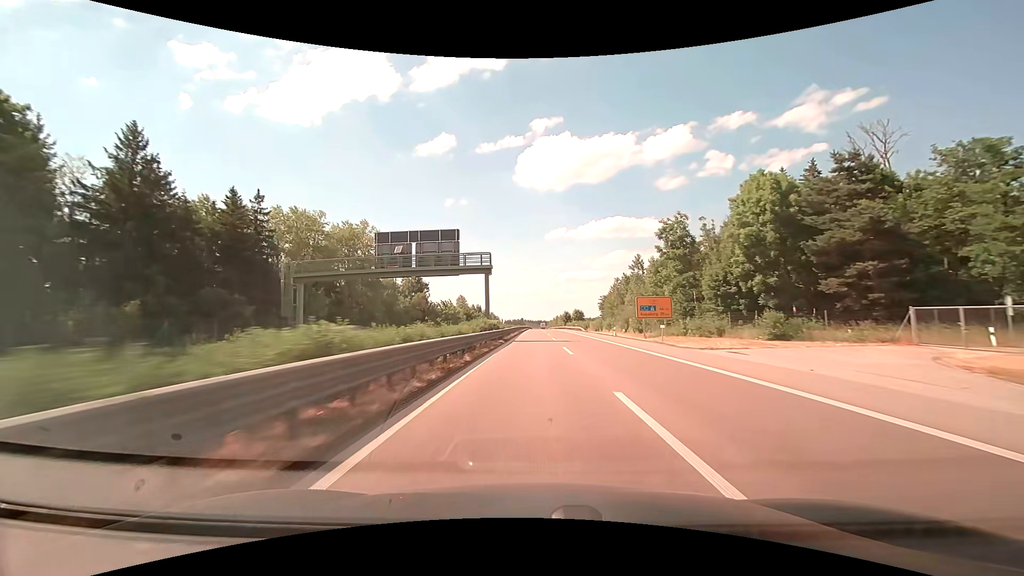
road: trunk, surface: asphalt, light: Day
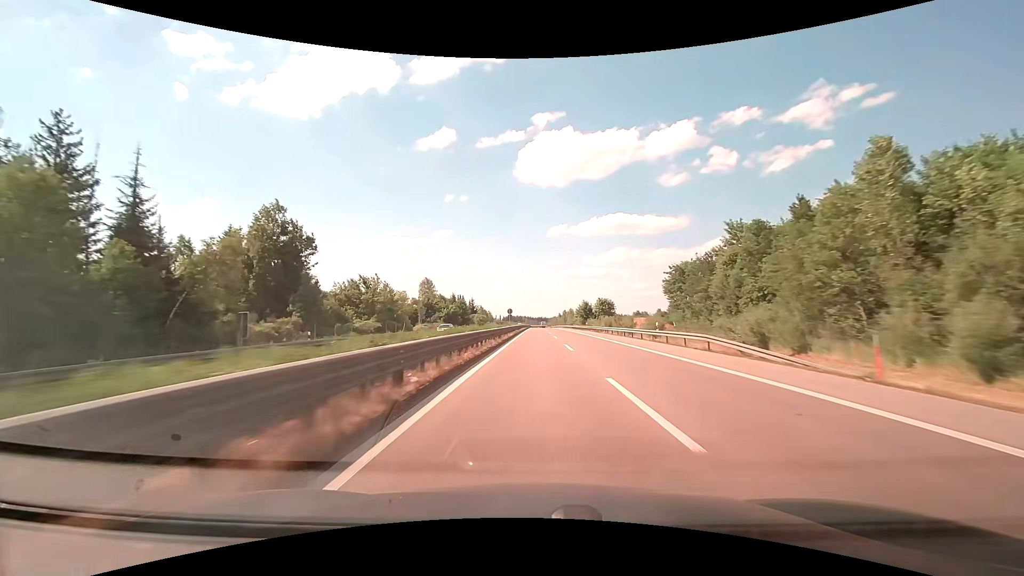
(-0.3, +70.0) m; 0°
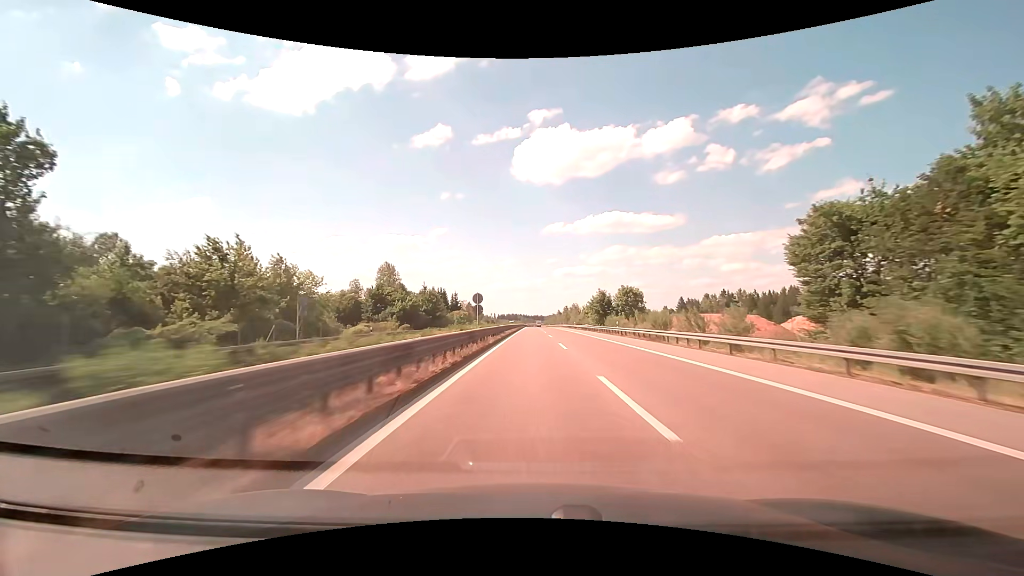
(+0.1, +35.7) m; 0°
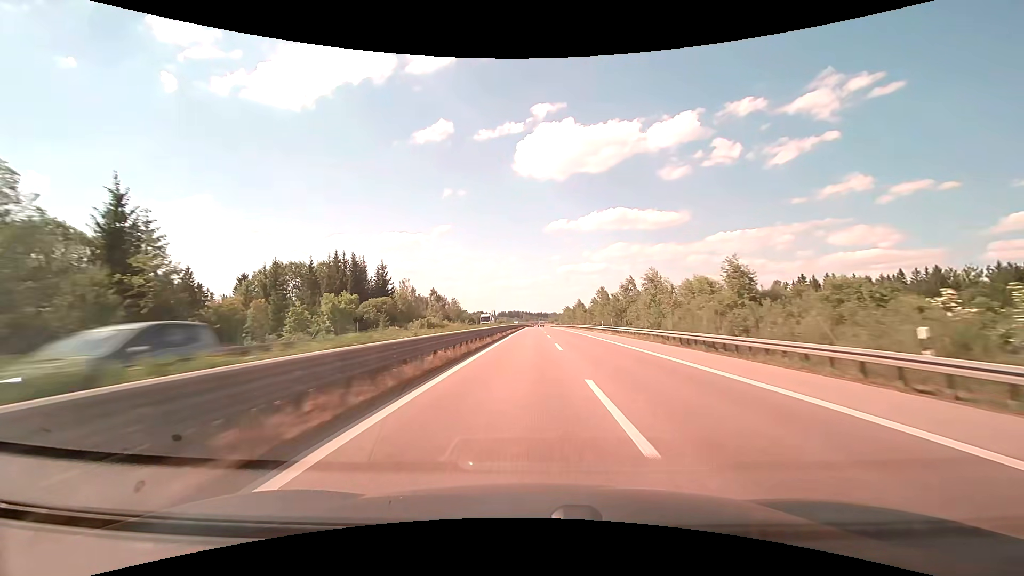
(0.0, +90.2) m; 0°
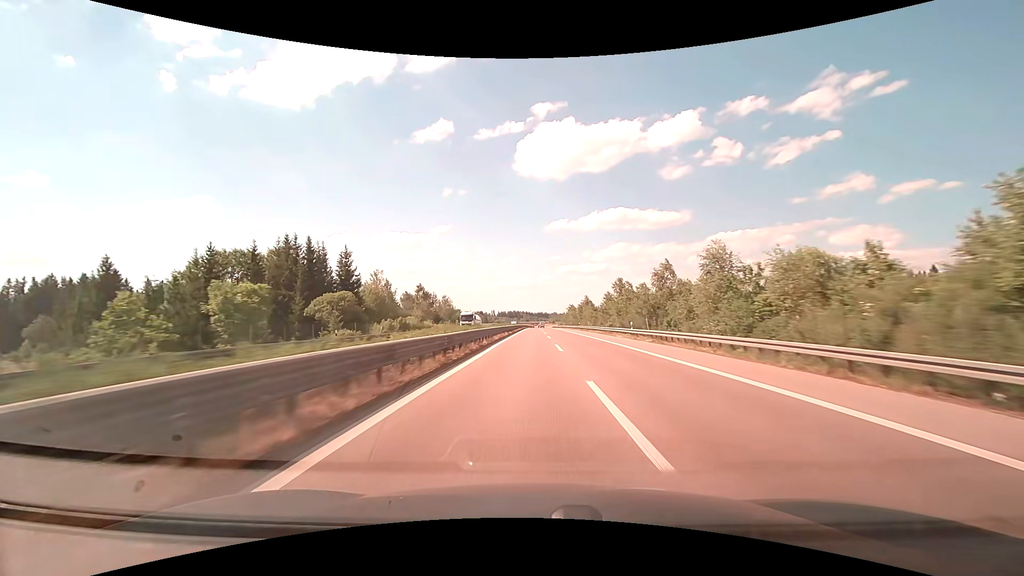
(0.0, +18.2) m; 0°
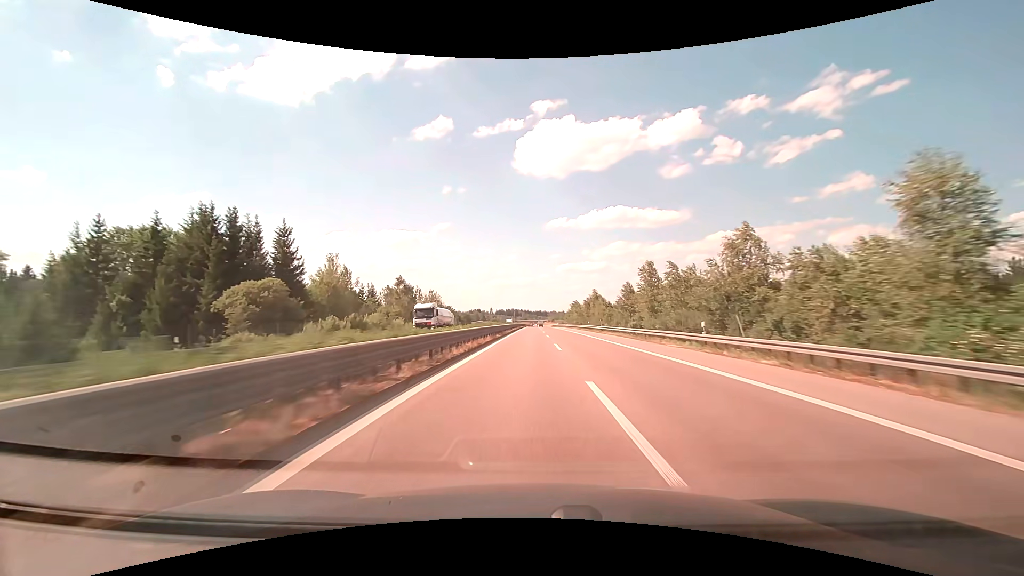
(0.0, +18.3) m; 0°
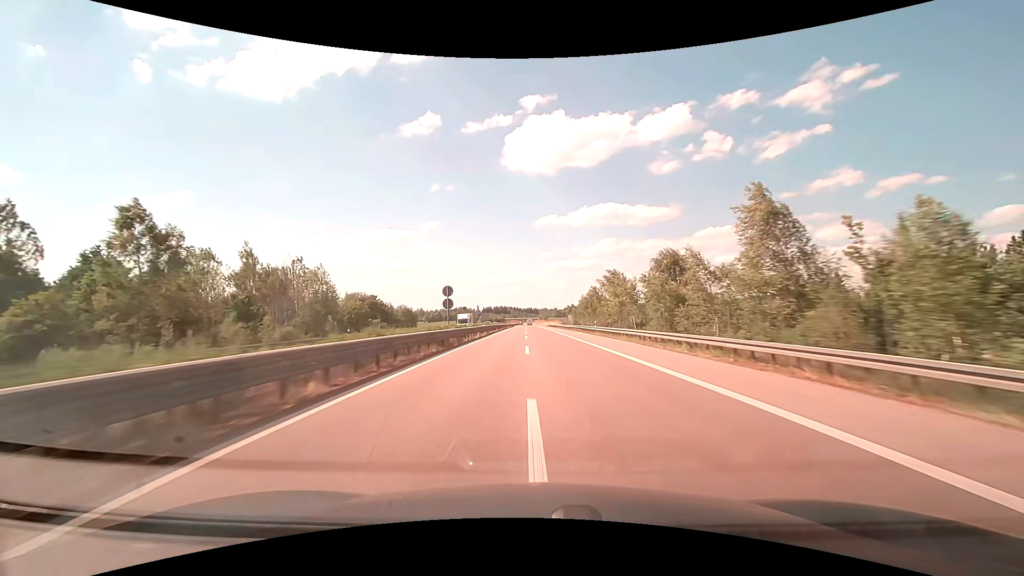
(+0.9, +73.8) m; +1°
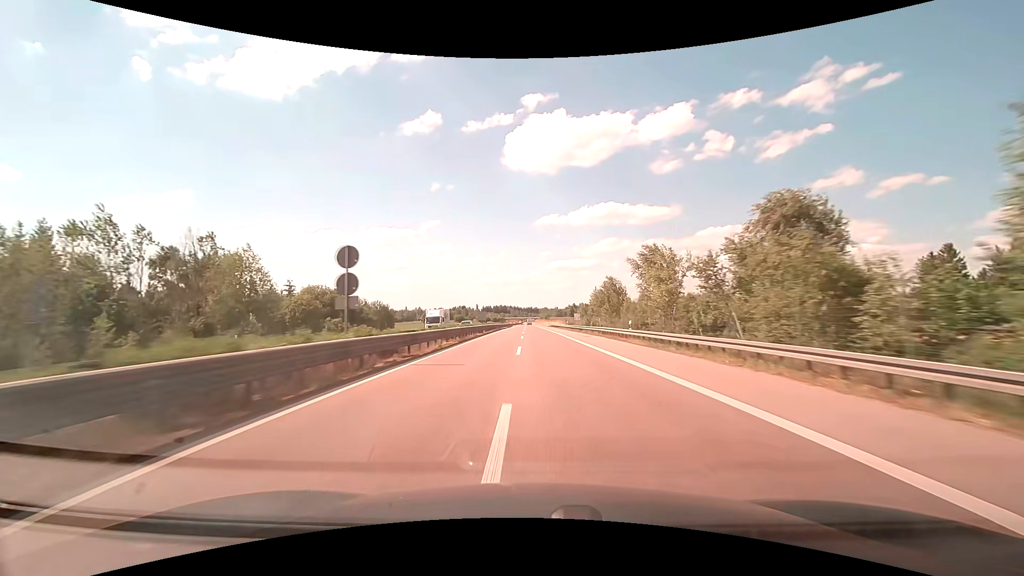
(0.0, +18.6) m; 0°
(0, +10) (0, +20) (0, +30) (0, +40) (0, +50) (0, +60) (0, +70) (0, +80) (0, +90) (0, +100) m
